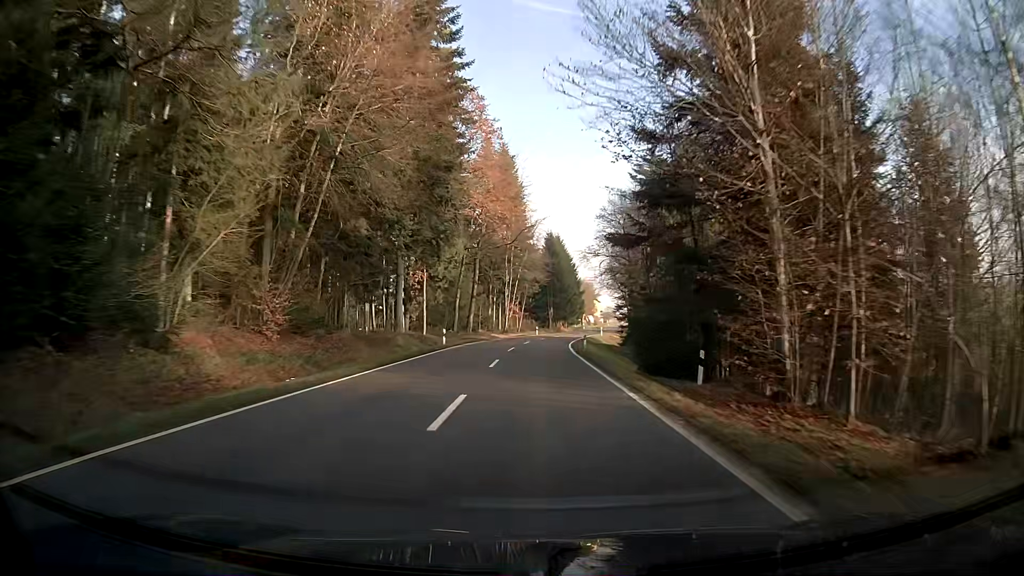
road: tertiary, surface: asphalt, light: Day
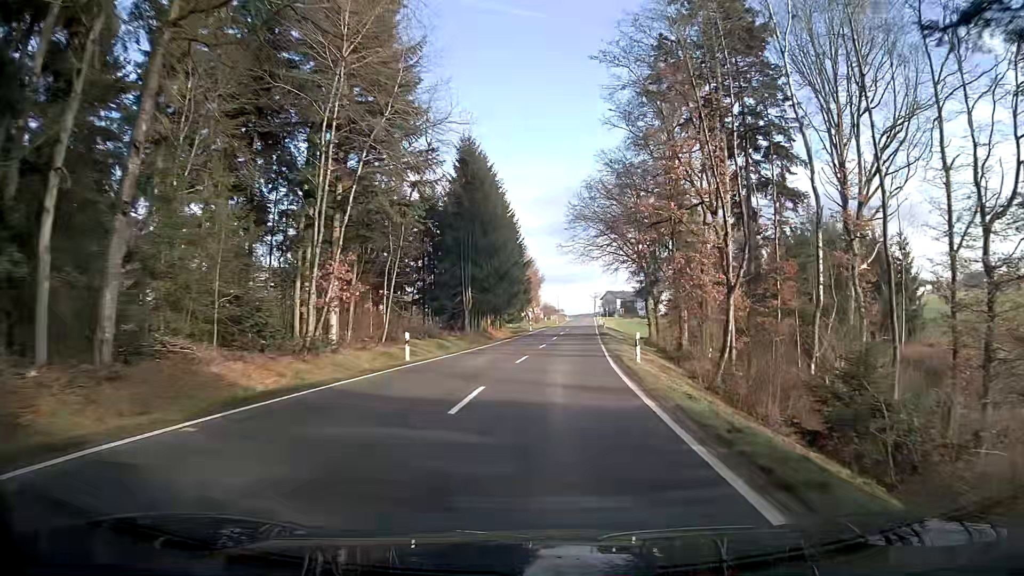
(+2.3, +58.3) m; +7°
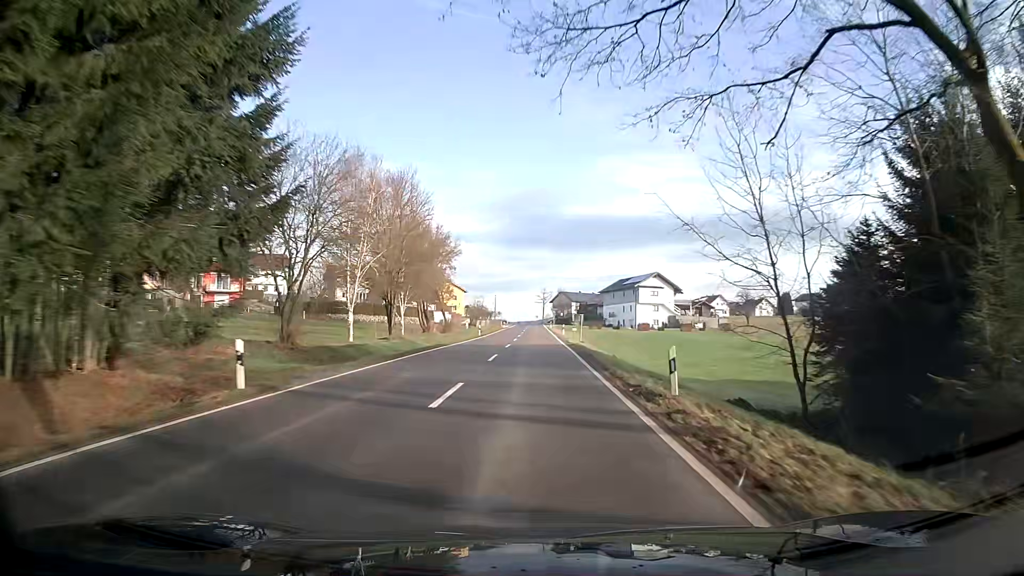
(+3.0, +59.0) m; +4°
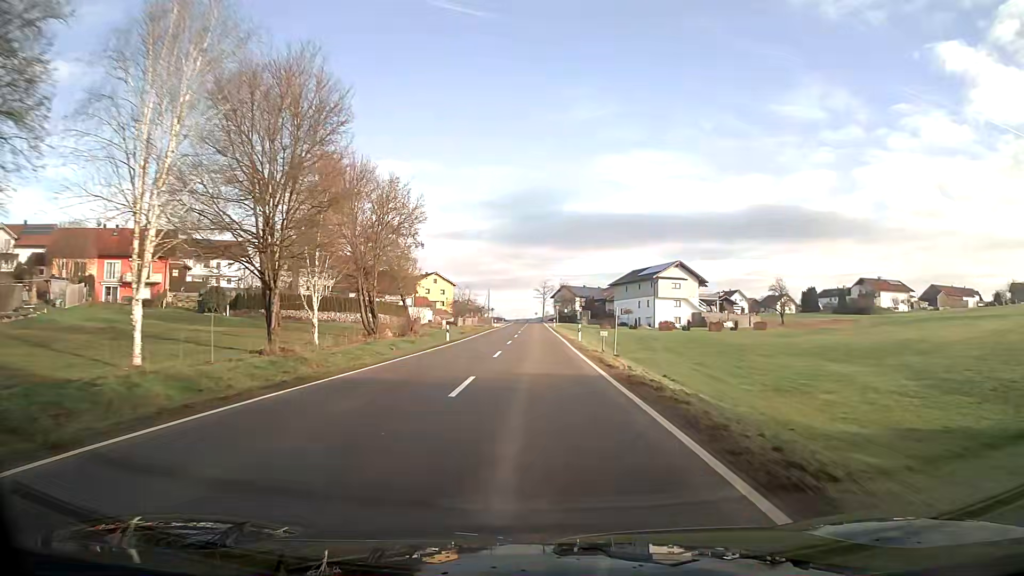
(0.0, +22.4) m; 0°
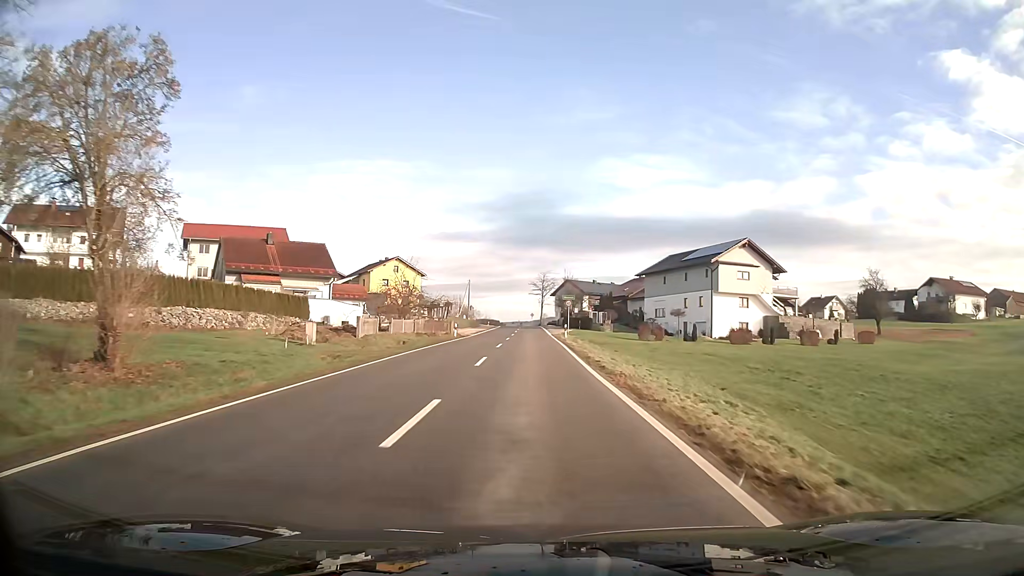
(+0.1, +40.3) m; 0°
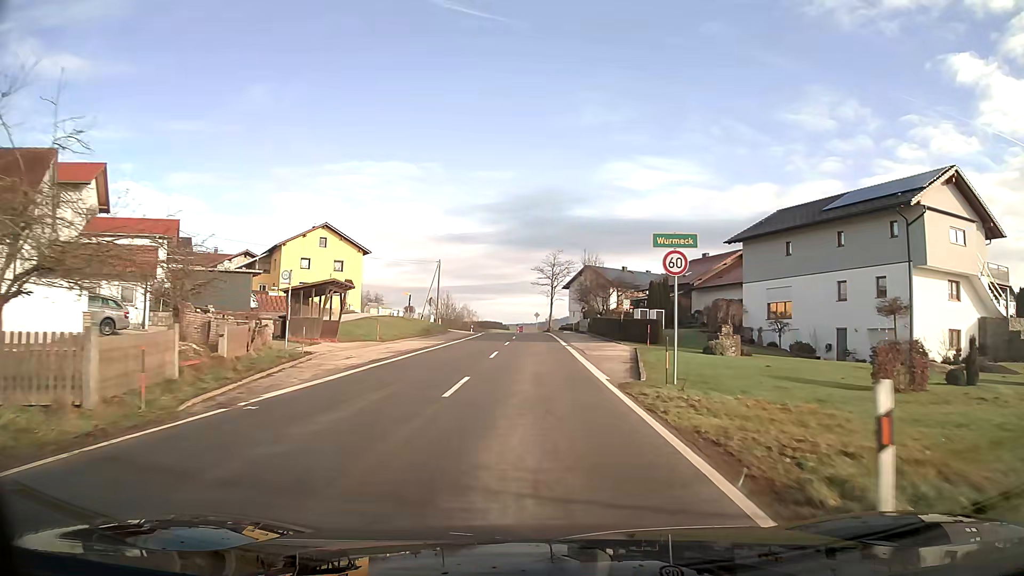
(-0.2, +42.5) m; 0°
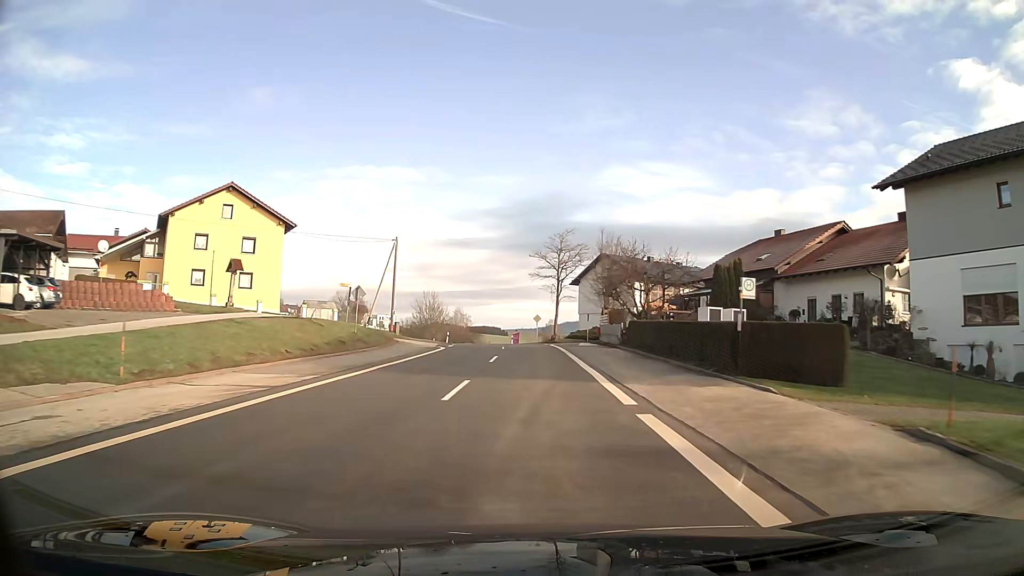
(0.0, +24.2) m; 0°
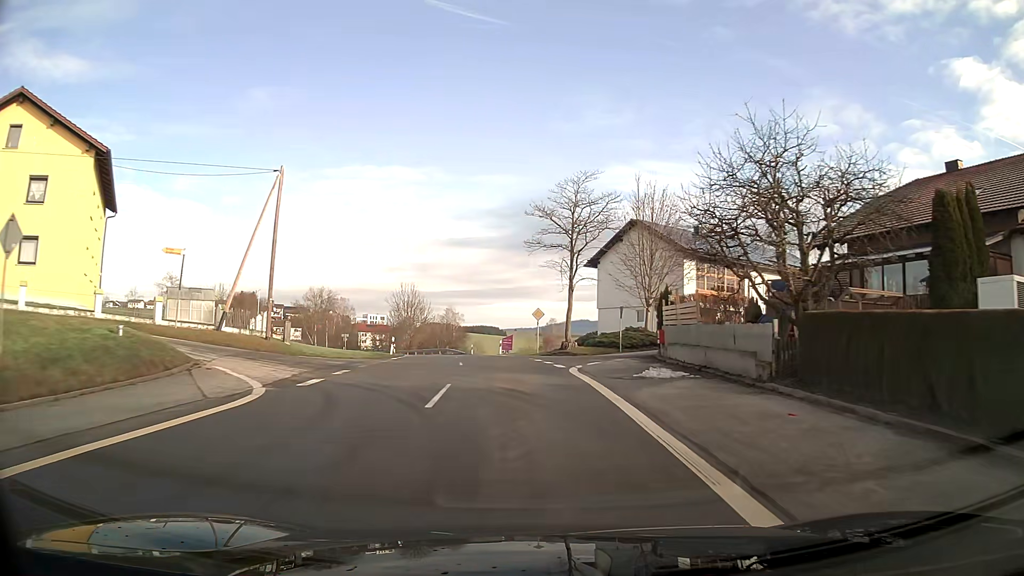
(0.0, +25.0) m; 0°
